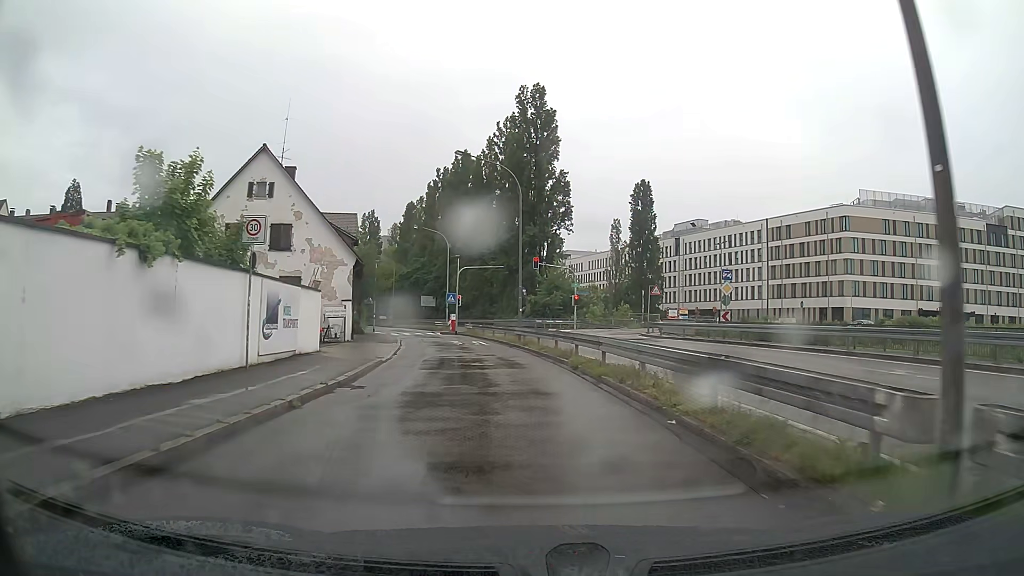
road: residential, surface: asphalt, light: Day
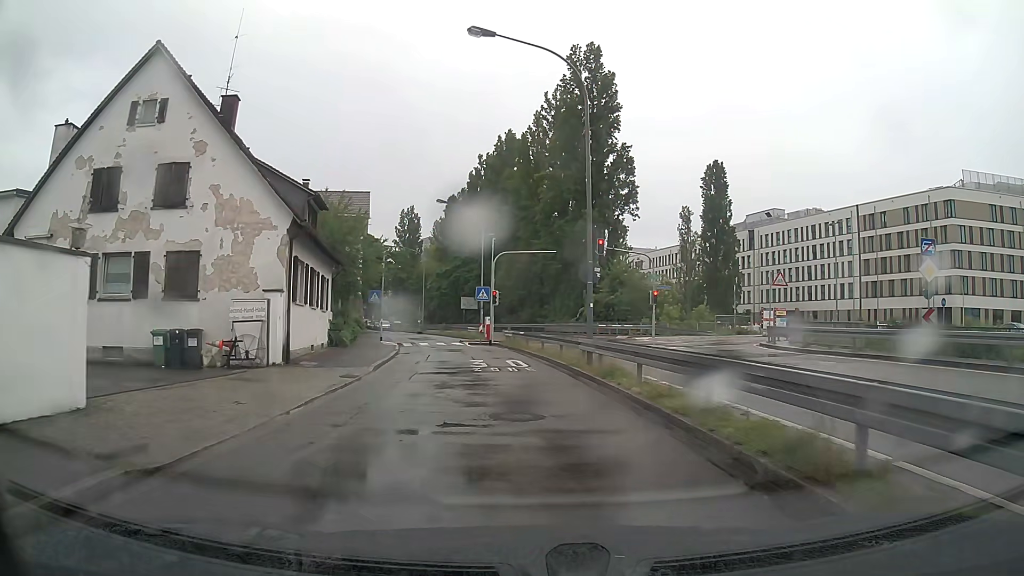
(-0.5, +15.6) m; -4°
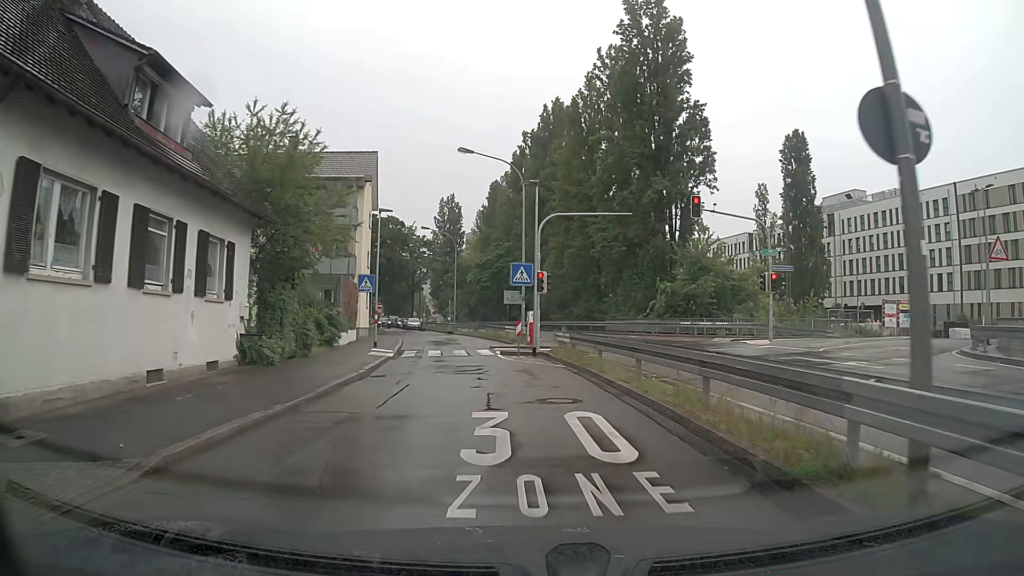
(-0.6, +14.0) m; -4°
